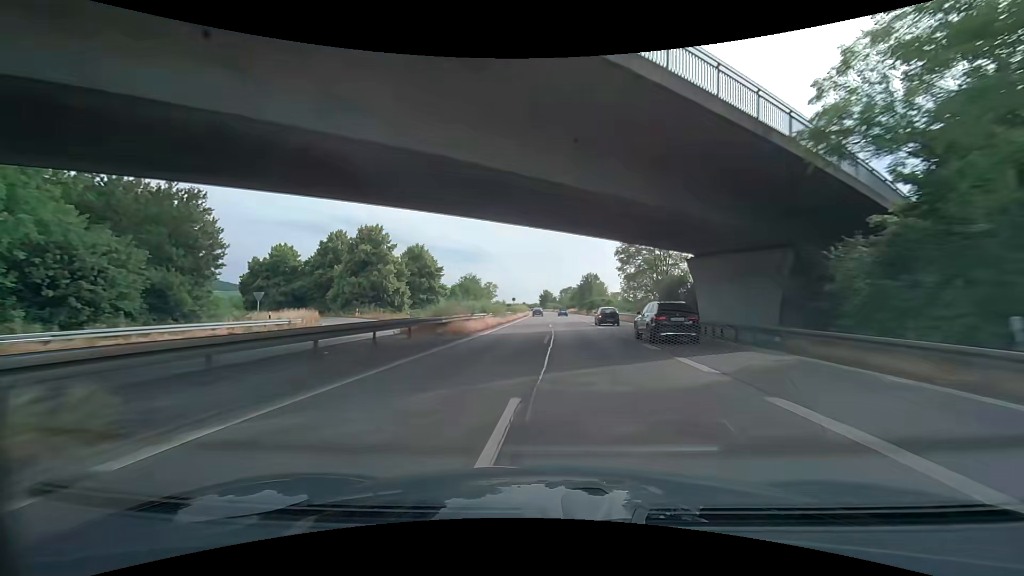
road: trunk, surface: asphalt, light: Day
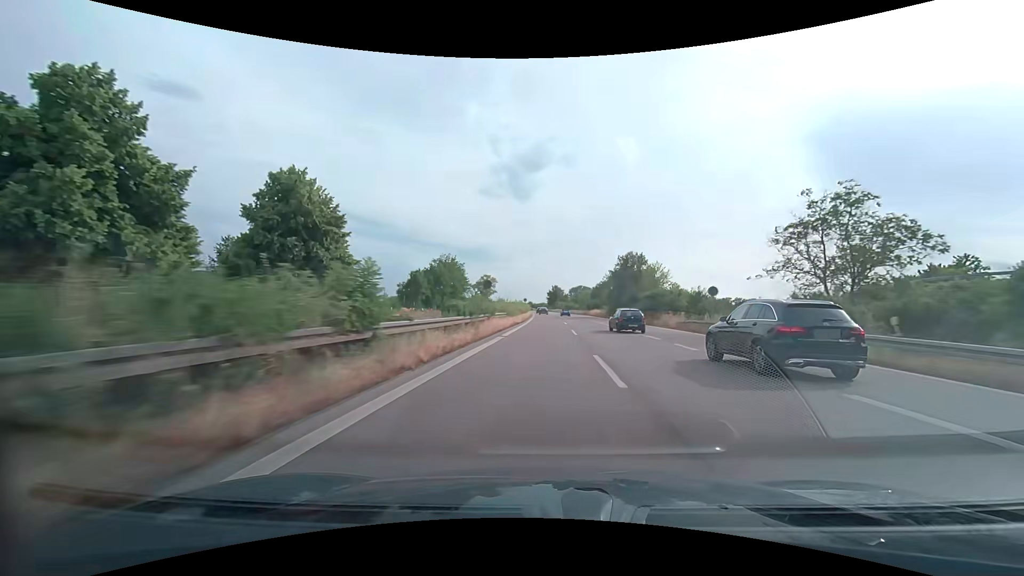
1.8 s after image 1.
(-0.8, +46.8) m; -1°
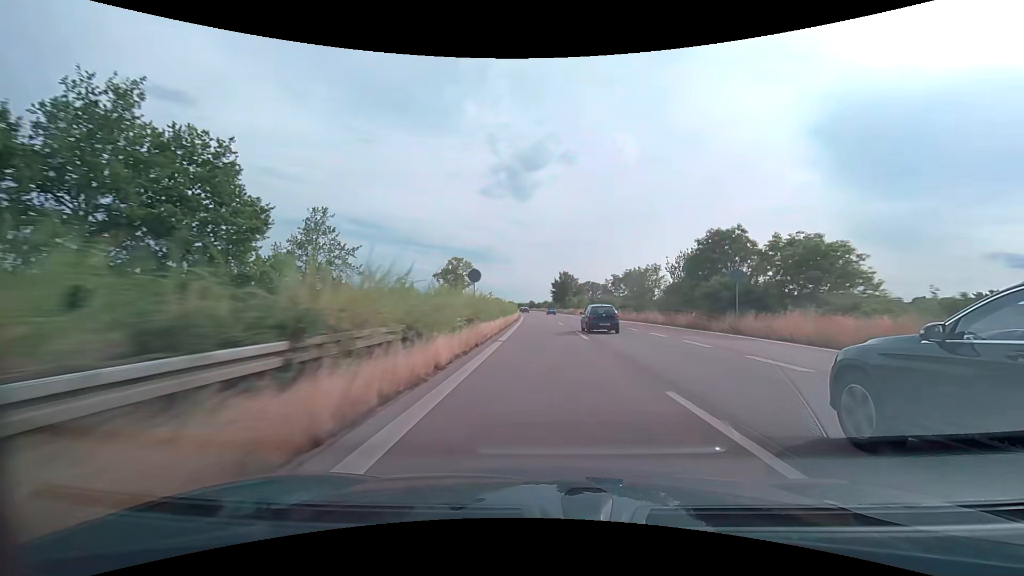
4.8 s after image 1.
(+0.2, +78.5) m; 0°
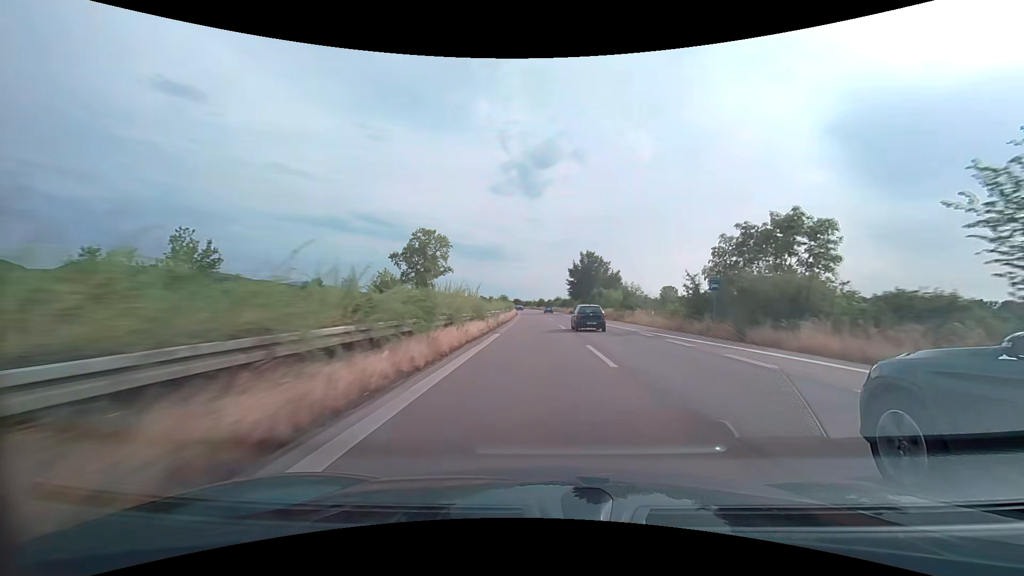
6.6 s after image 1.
(-0.5, +47.3) m; -1°
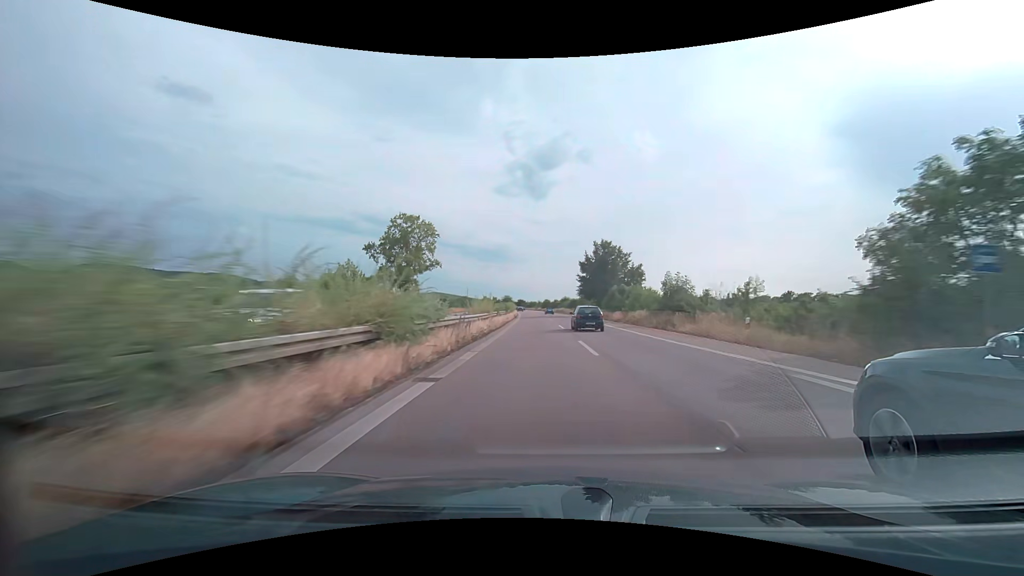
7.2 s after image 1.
(-0.1, +15.8) m; -1°
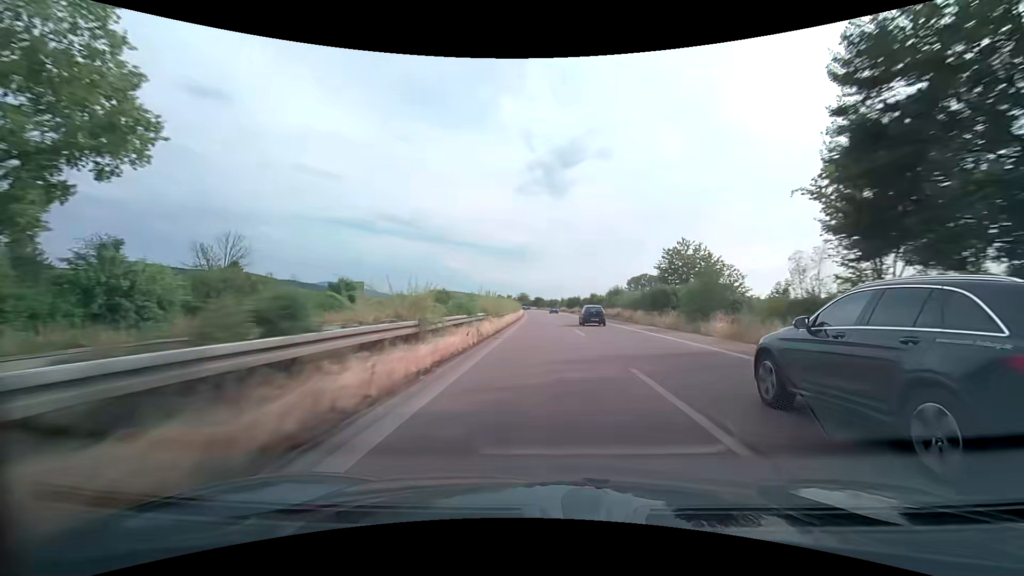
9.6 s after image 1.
(-1.6, +63.2) m; -3°
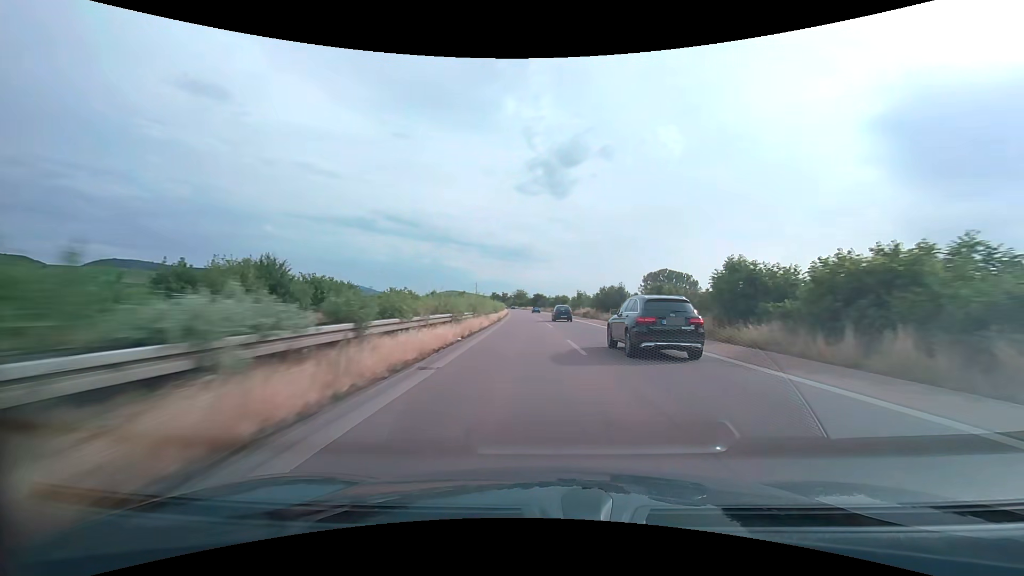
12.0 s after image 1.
(-0.1, +63.2) m; 0°
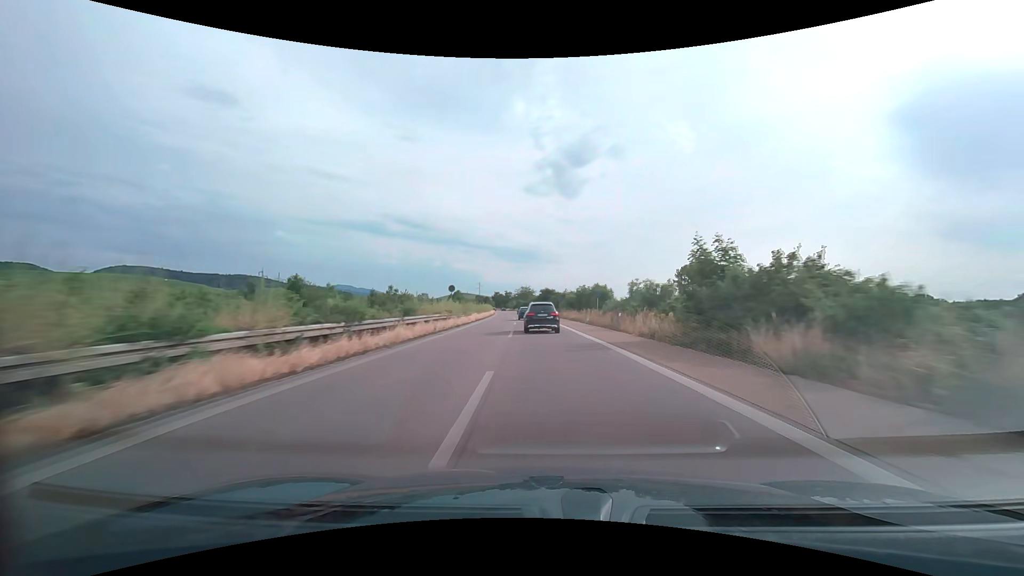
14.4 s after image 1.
(0.0, +63.2) m; -1°
(0, +10) (0, +20) (-1, +30) (-1, +40) (-1, +50) (-2, +60) (-2, +70) (-3, +80) (-4, +90) (-5, +100) m
